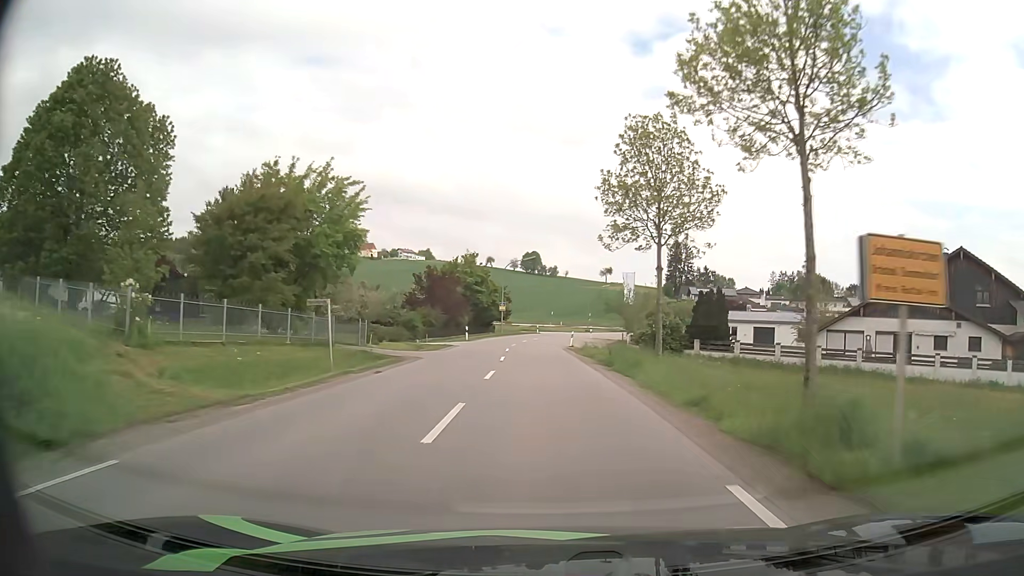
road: secondary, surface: asphalt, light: Day
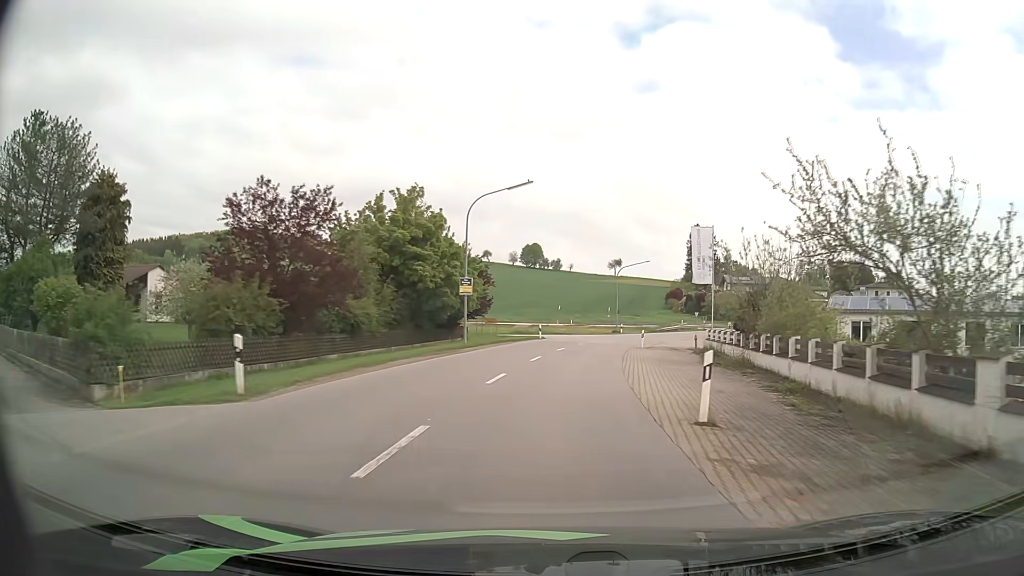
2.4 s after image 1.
(-0.4, +37.8) m; 0°
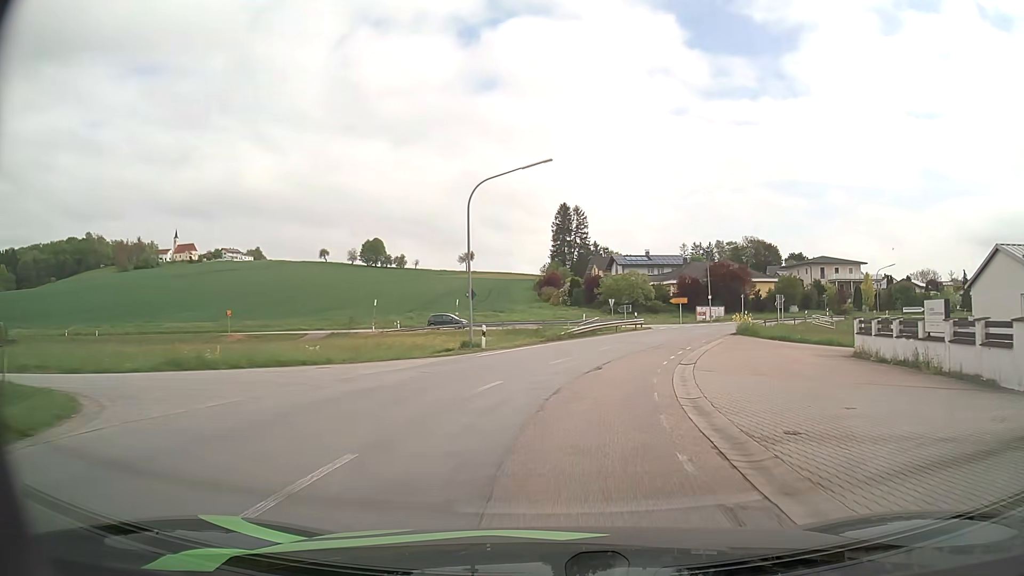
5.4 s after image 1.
(+4.2, +43.5) m; +12°
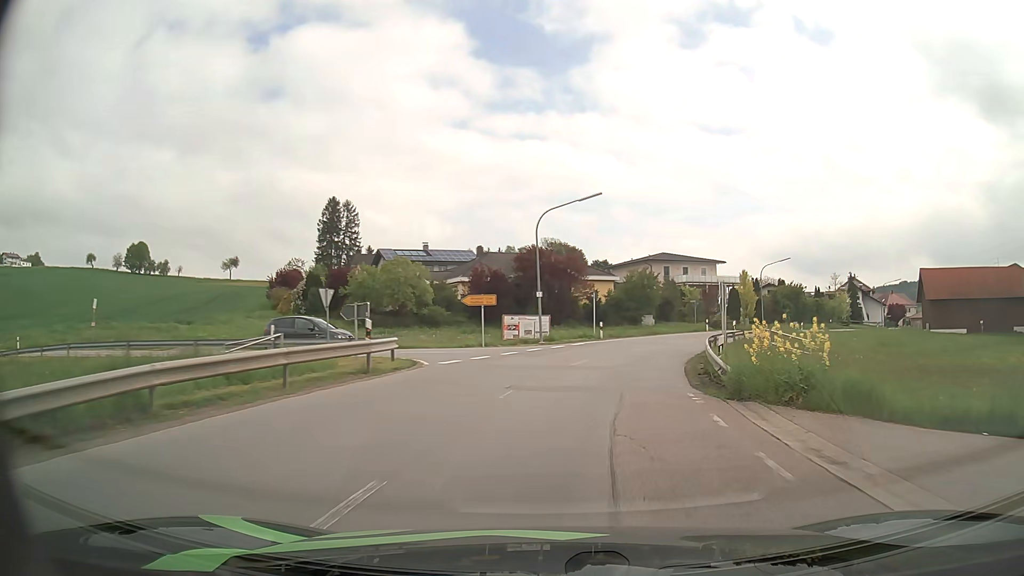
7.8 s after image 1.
(+5.2, +33.2) m; +18°
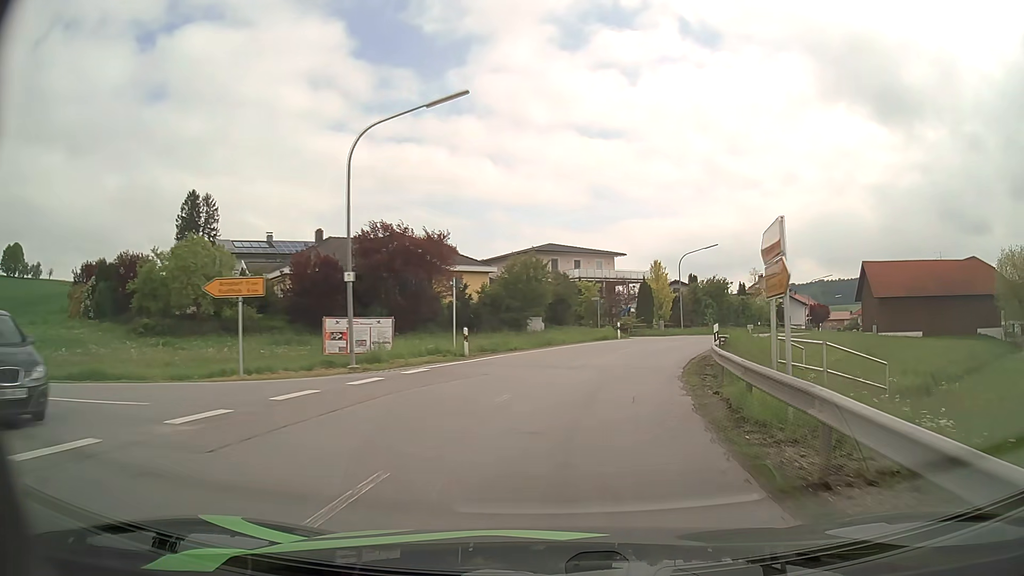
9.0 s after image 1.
(+1.6, +16.5) m; +11°
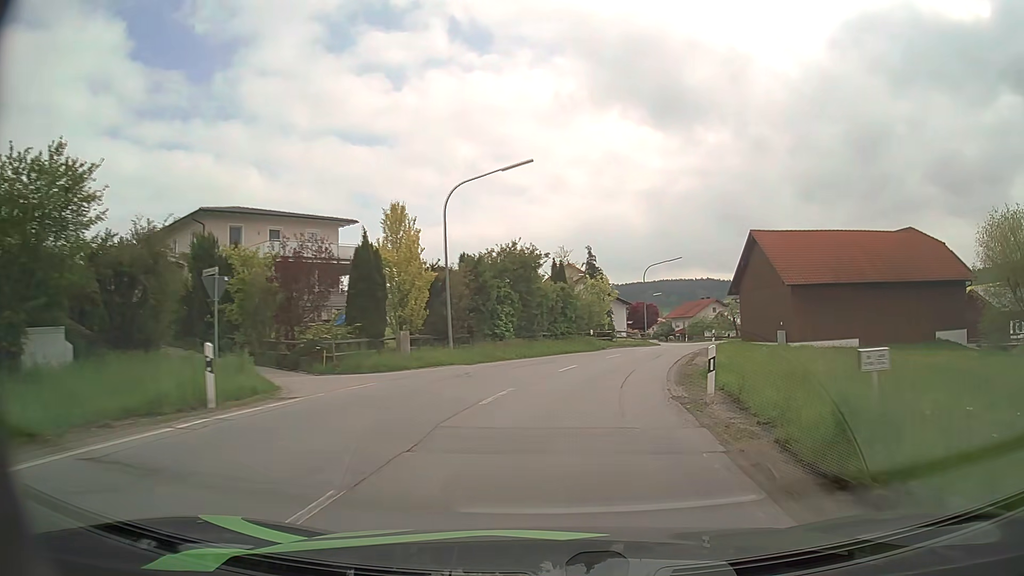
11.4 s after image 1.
(+5.8, +32.3) m; +20°
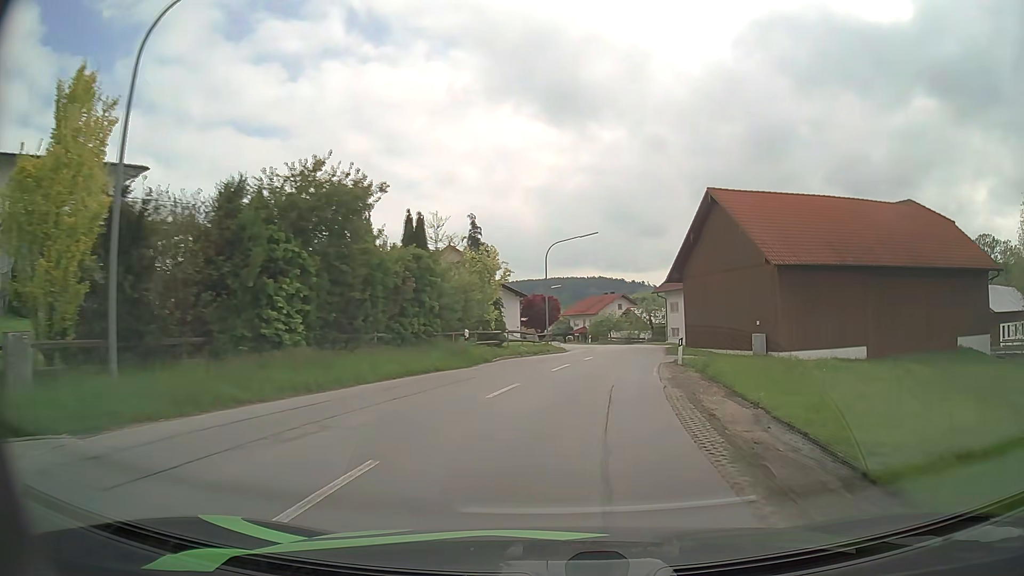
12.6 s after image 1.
(+1.3, +16.4) m; +9°
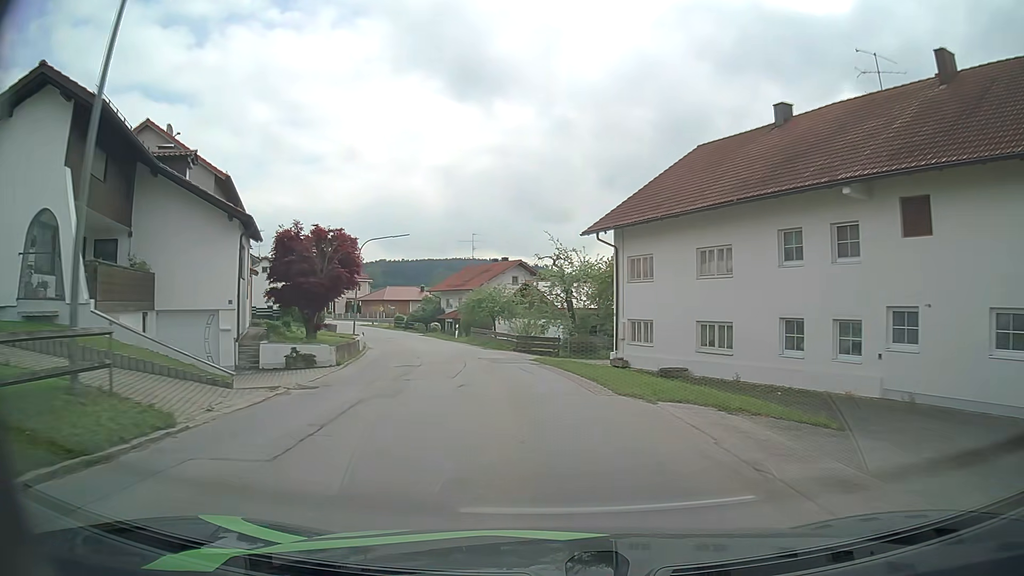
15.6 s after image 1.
(+4.6, +39.0) m; +9°
(0, +10) (-1, +20) (-3, +30) (-5, +39) (-8, +49) (-12, +58) (-16, +68) (-20, +77) (-25, +85) (-30, +94) m
